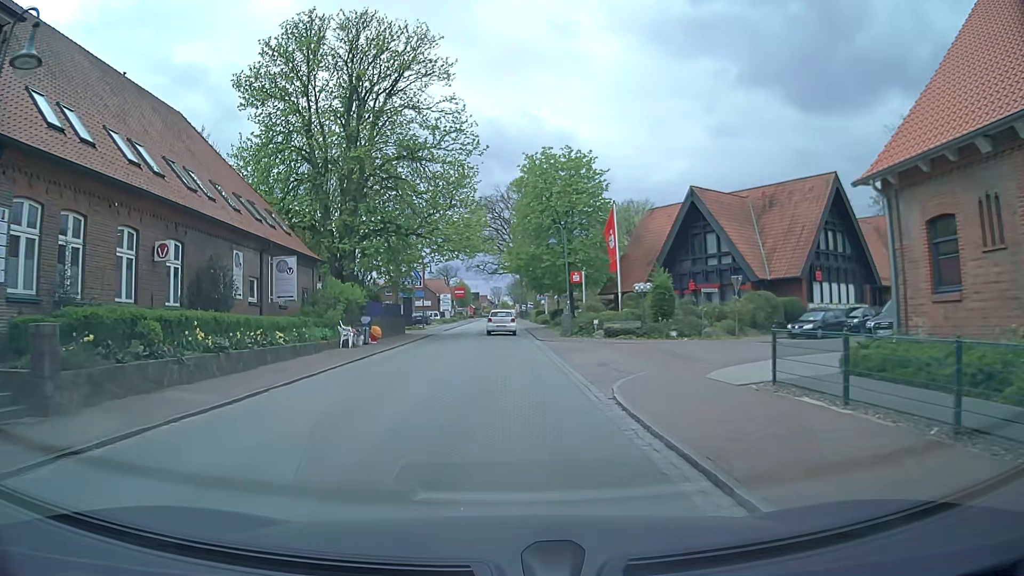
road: secondary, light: Day
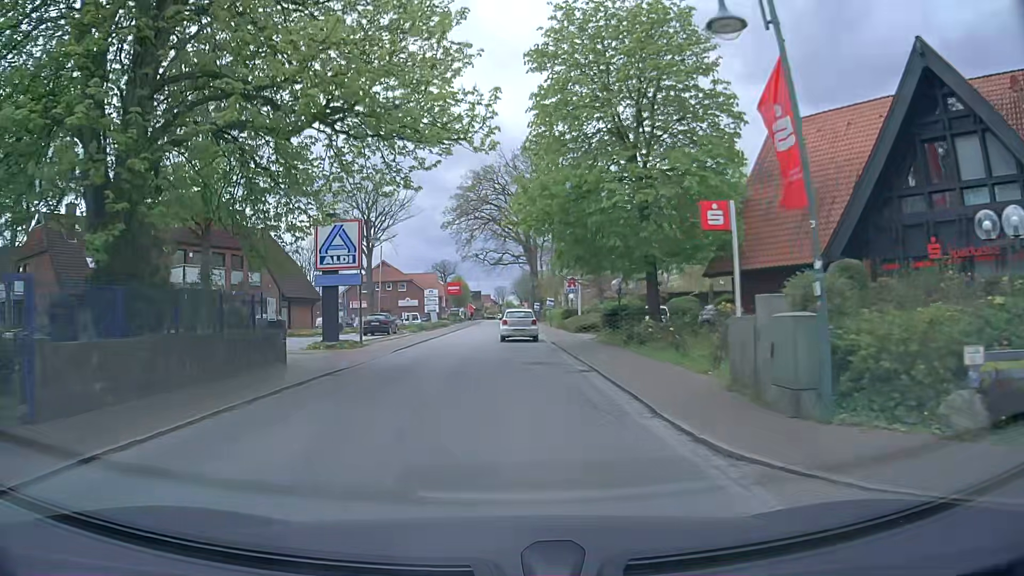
(-0.6, +26.3) m; -1°
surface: asphalt
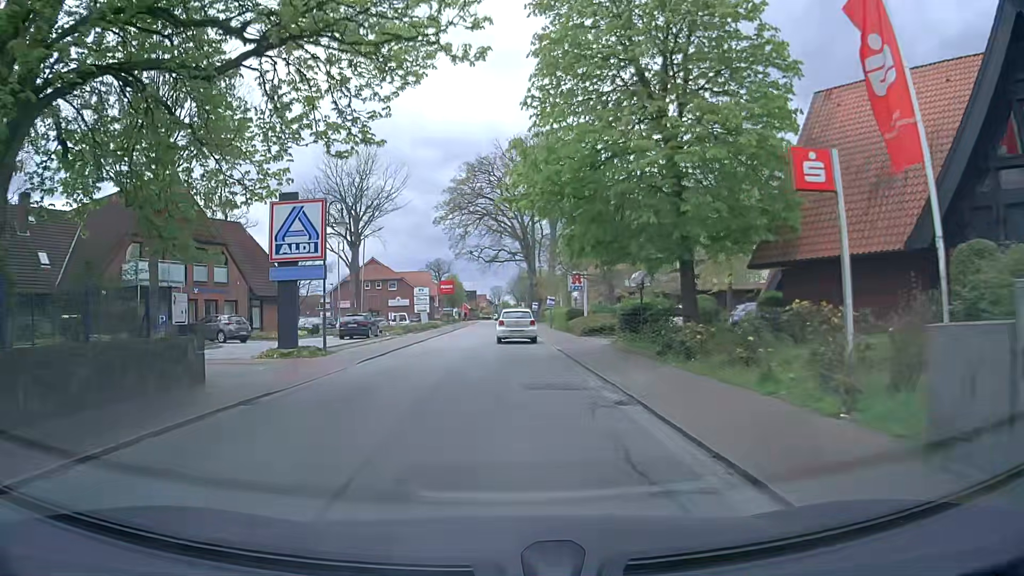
(0.0, +5.3) m; 0°
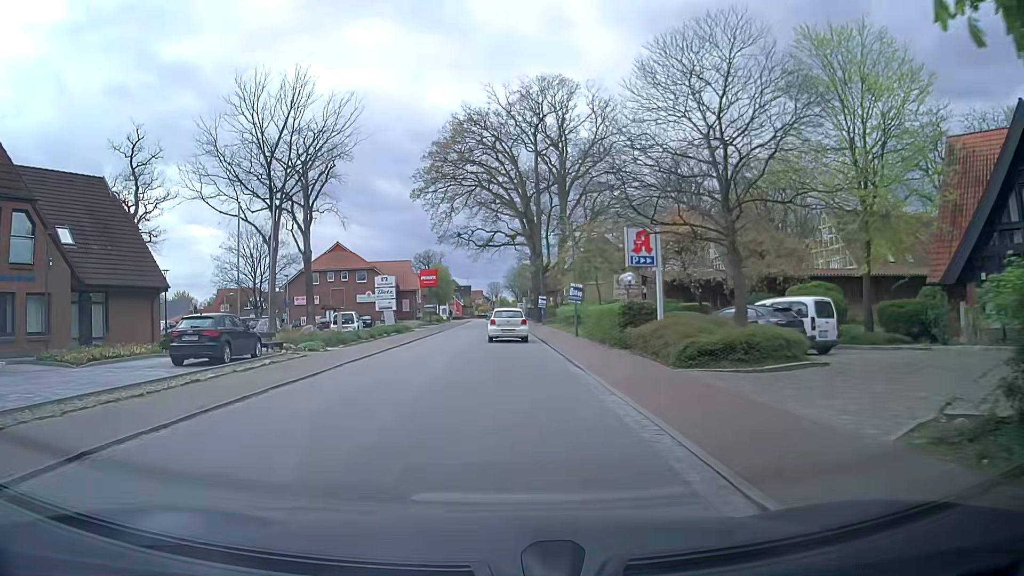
(+0.2, +19.4) m; 0°
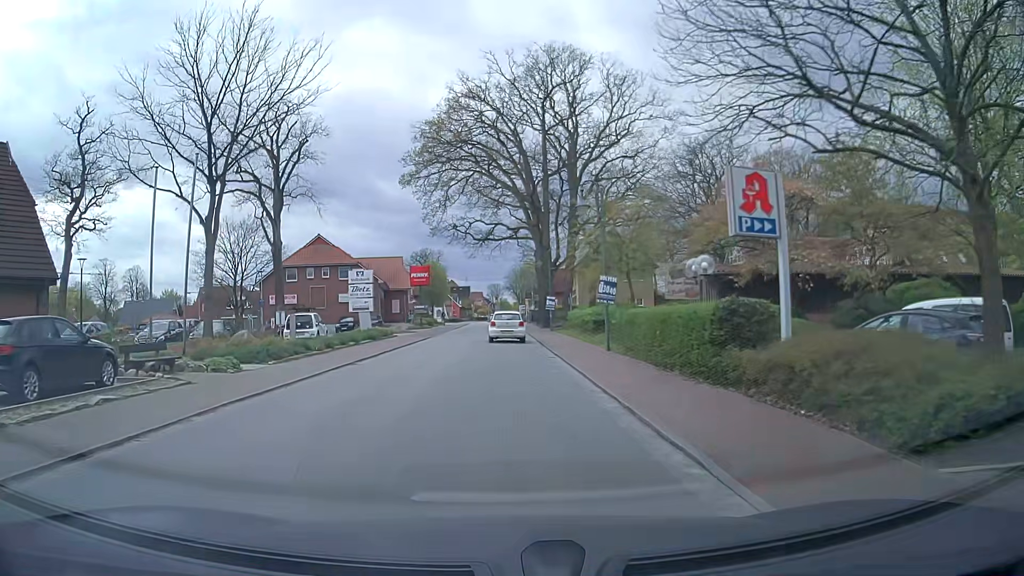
(0.0, +8.9) m; -1°
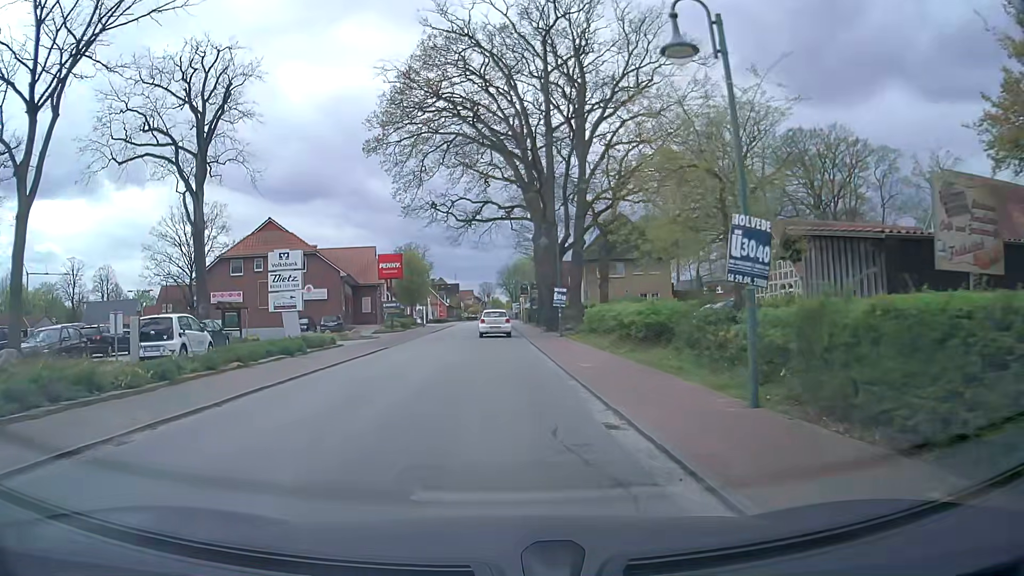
(+0.2, +13.1) m; +2°
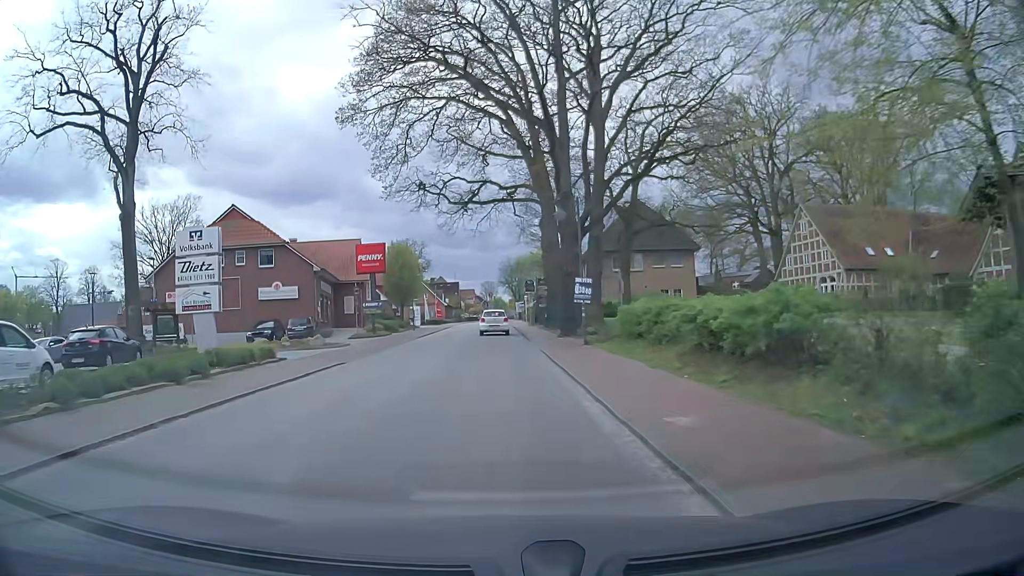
(-0.1, +8.7) m; -1°
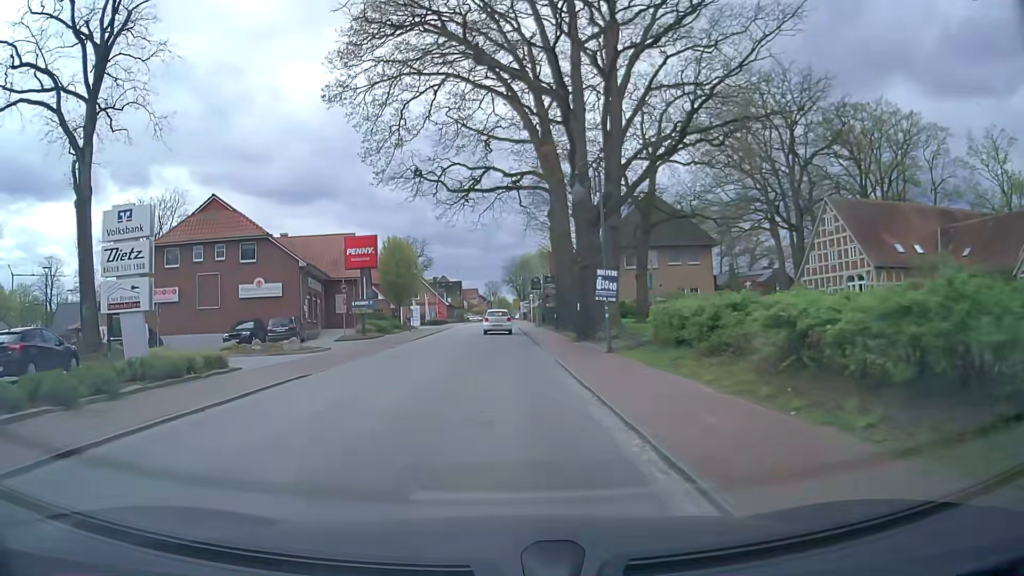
(0.0, +4.5) m; 0°
